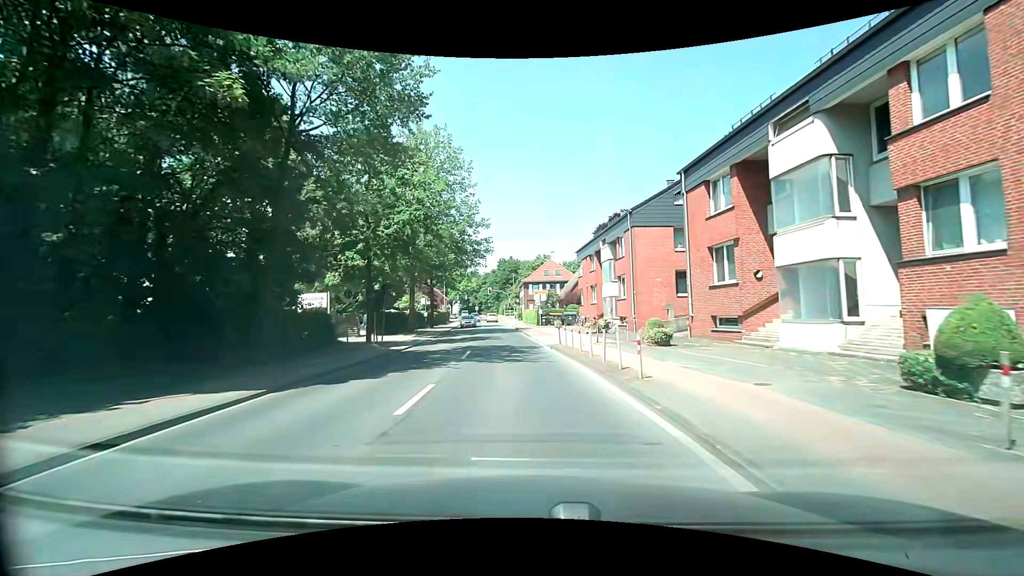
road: tertiary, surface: asphalt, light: Day
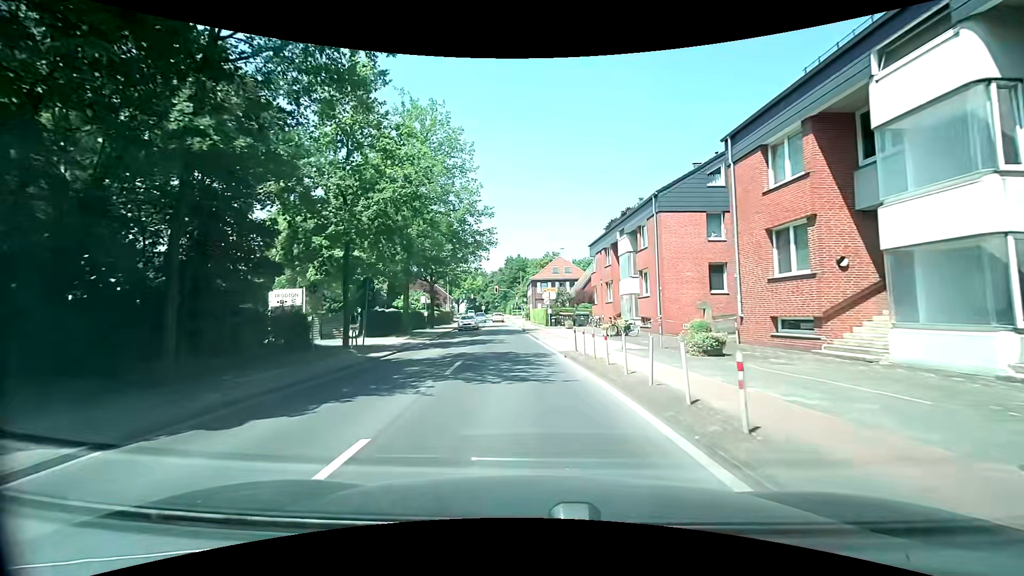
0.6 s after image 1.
(-0.1, +4.4) m; -1°
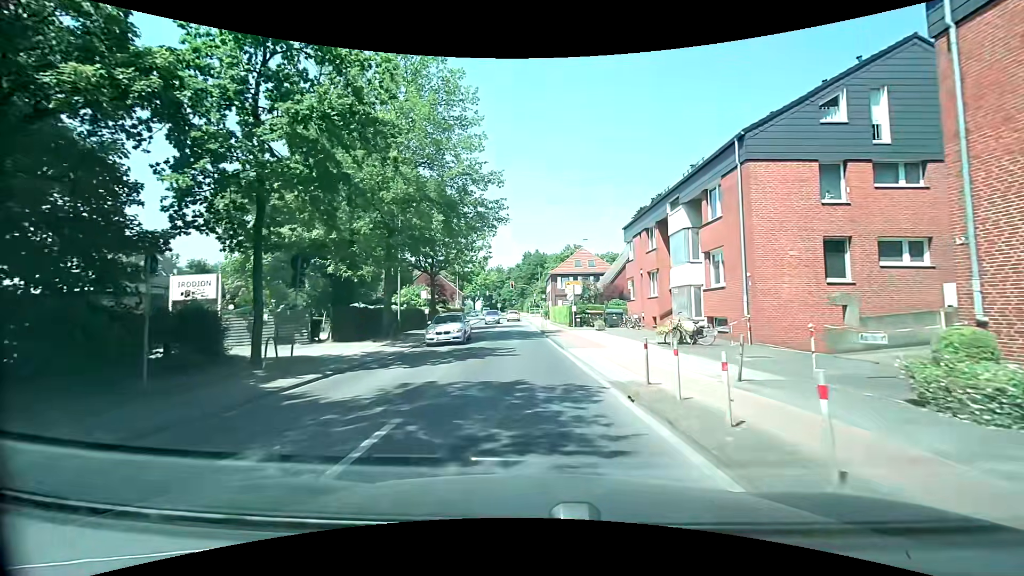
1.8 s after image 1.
(-0.1, +8.6) m; -2°
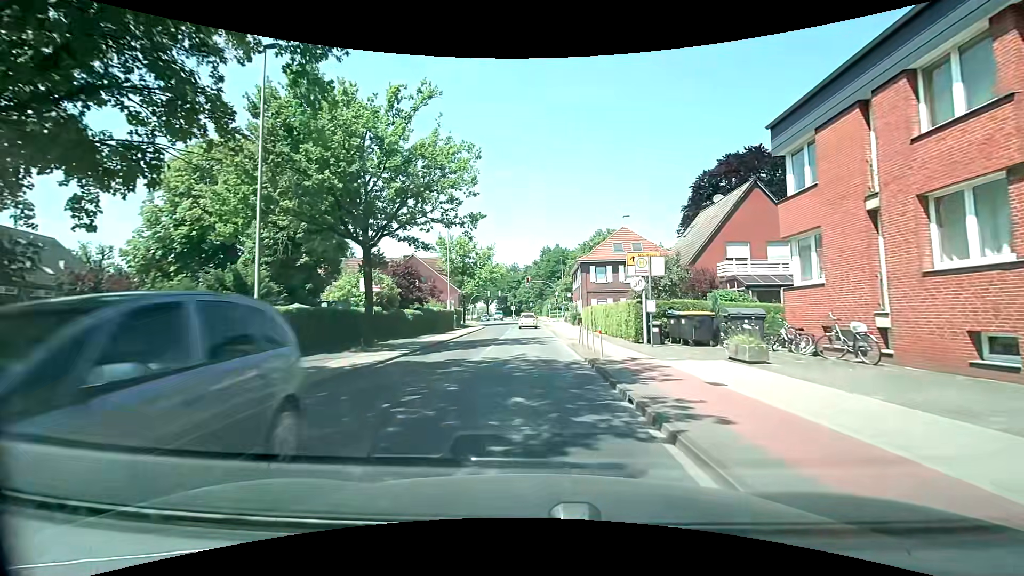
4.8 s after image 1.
(-0.4, +21.0) m; -2°
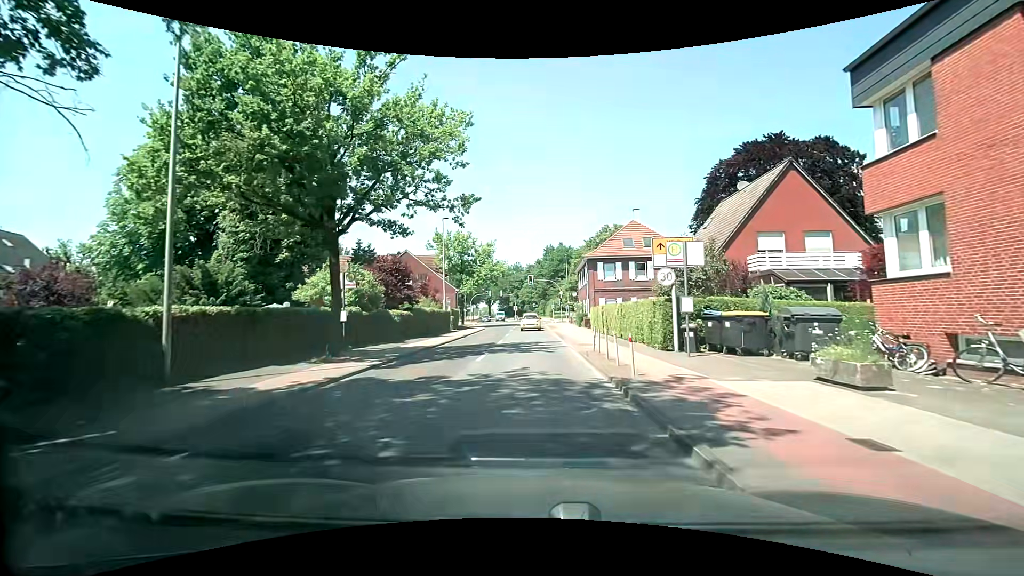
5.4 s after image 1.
(0.0, +4.1) m; 0°
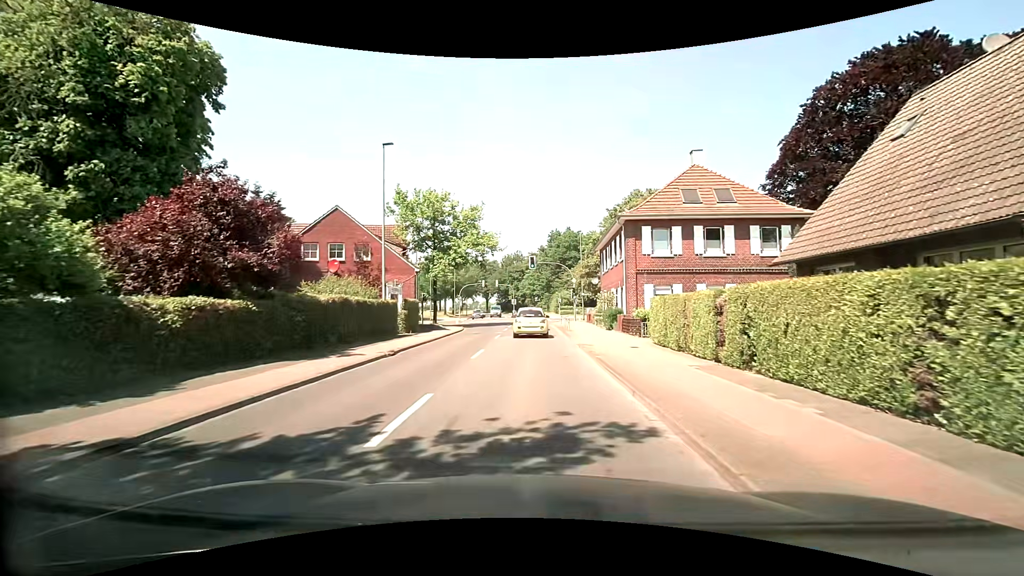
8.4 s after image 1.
(0.0, +18.8) m; 0°
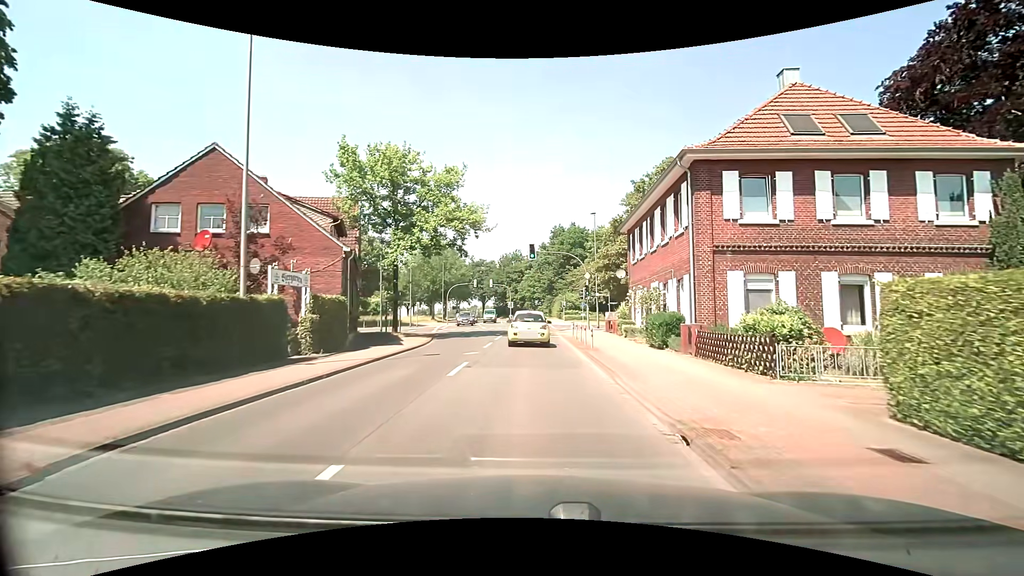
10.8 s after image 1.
(-0.1, +12.8) m; 0°
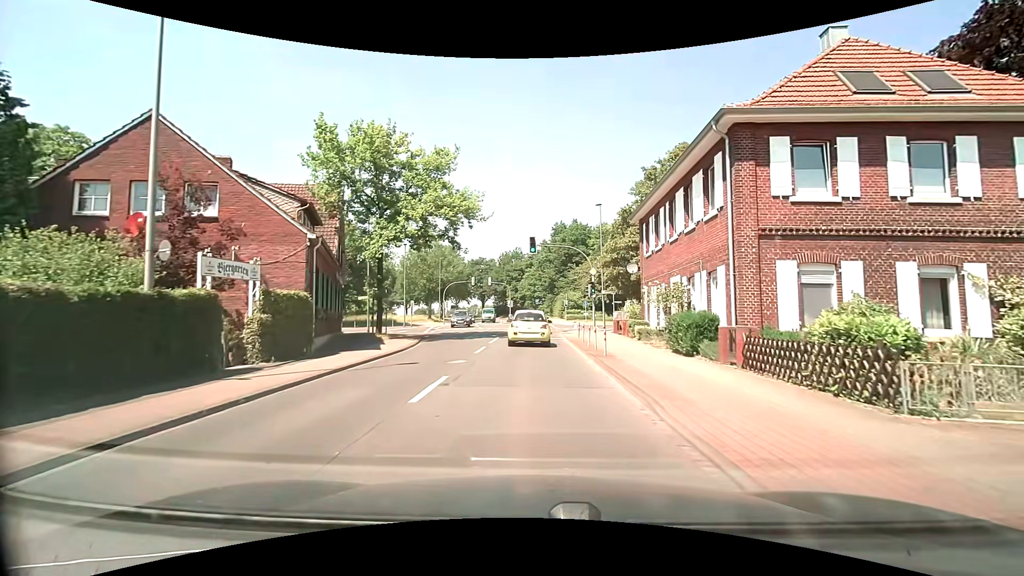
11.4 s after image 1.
(0.0, +3.5) m; -1°
(0, +10) (0, +20) (0, +30) (0, +40) (0, +50) (+1, +60) (+1, +70) (0, +80) (-1, +90) (-3, +100) m
